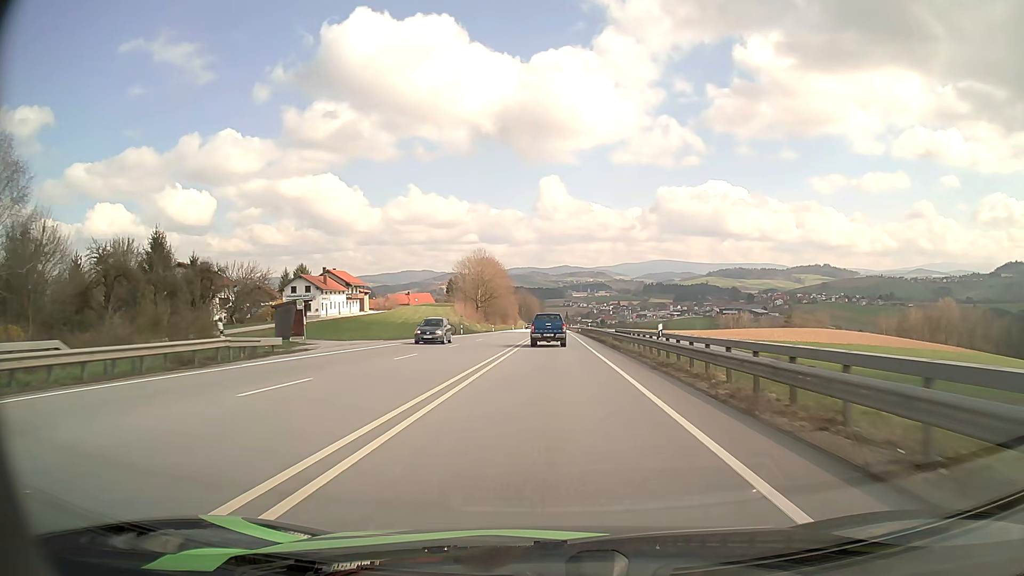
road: primary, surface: asphalt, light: Day
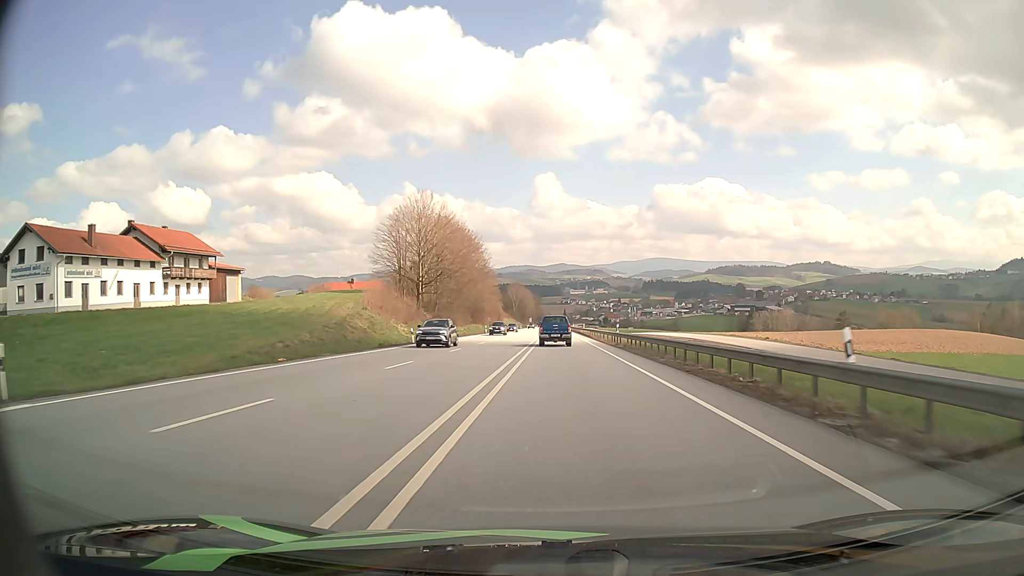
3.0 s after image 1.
(-0.1, +64.2) m; 0°
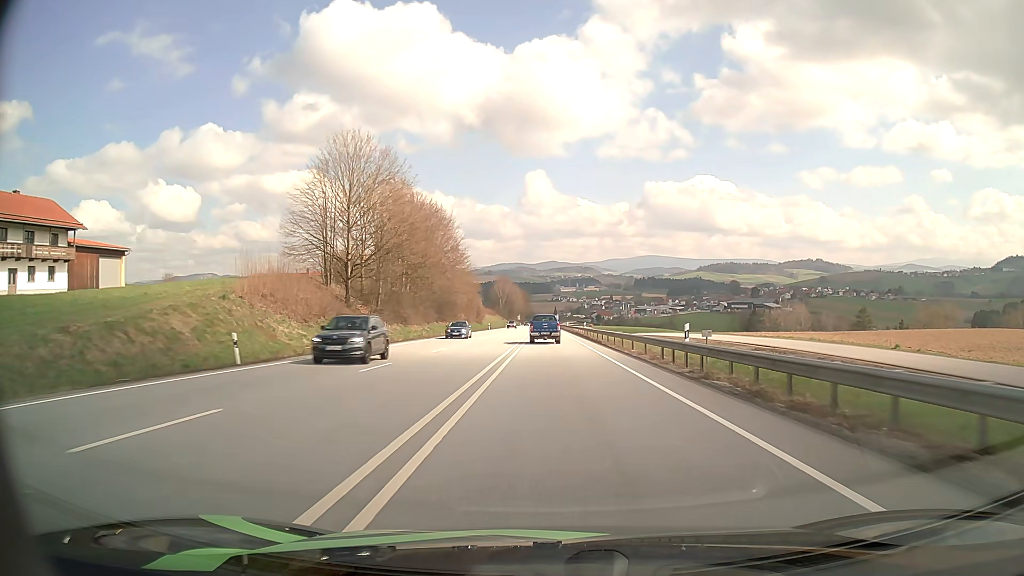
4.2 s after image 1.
(+0.3, +25.7) m; +1°
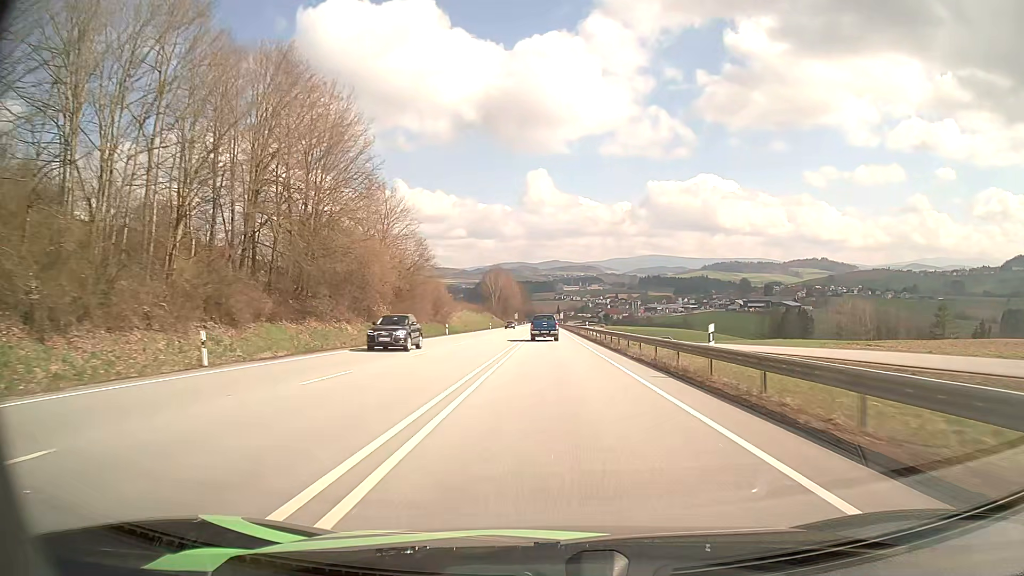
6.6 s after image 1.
(-0.2, +52.3) m; 0°
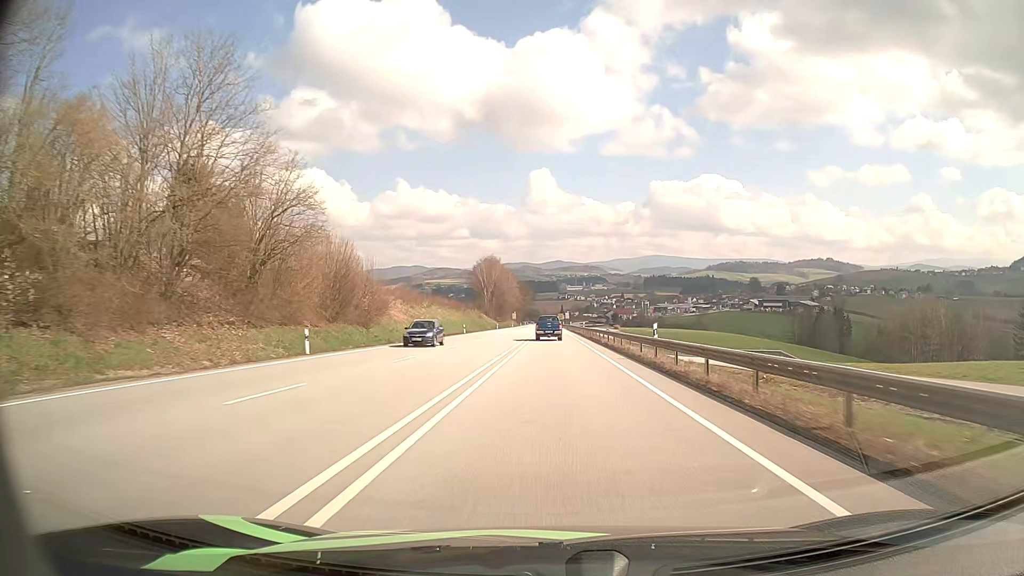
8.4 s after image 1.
(0.0, +40.0) m; 0°
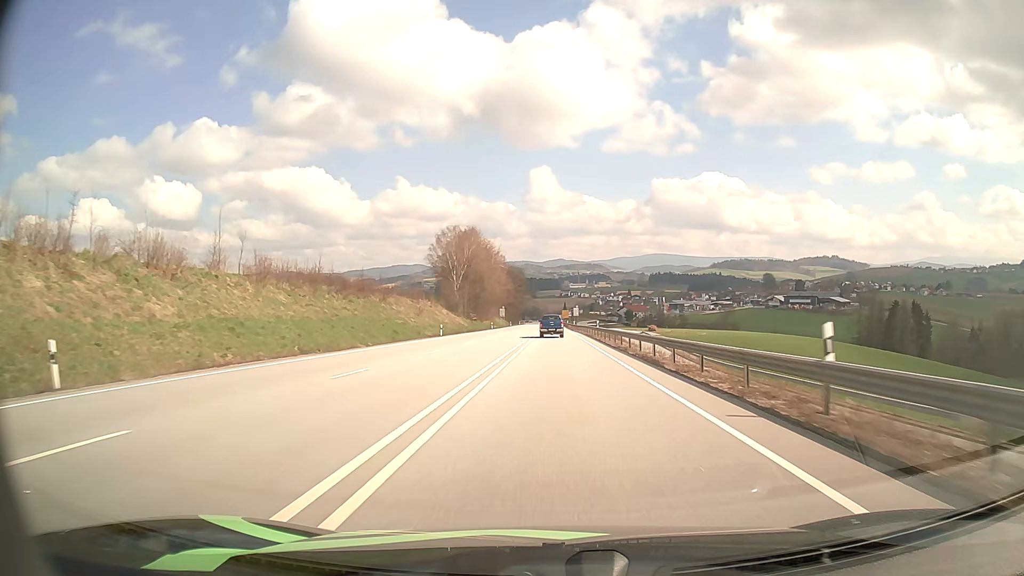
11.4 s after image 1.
(-0.4, +67.2) m; -1°
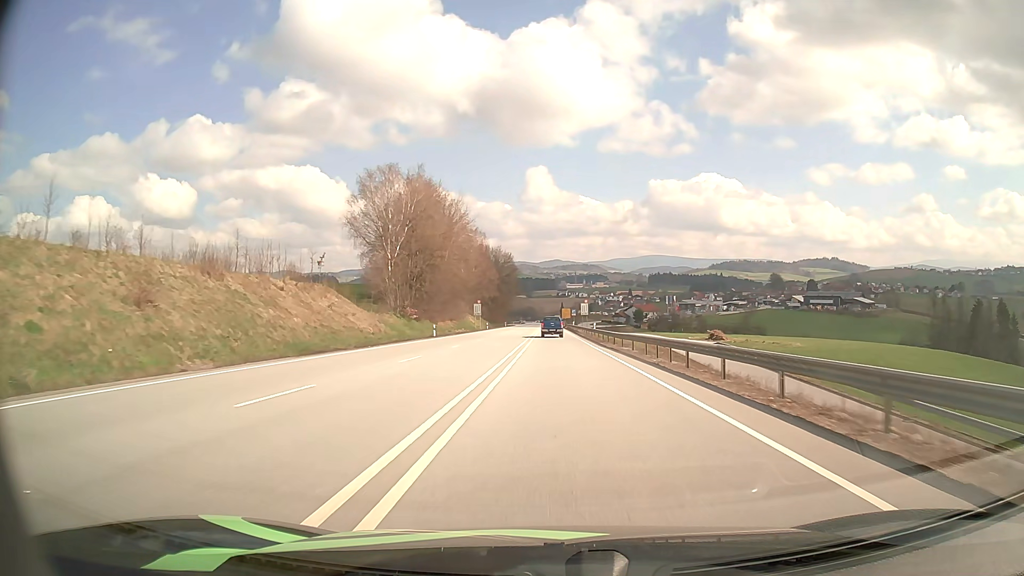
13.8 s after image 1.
(0.0, +53.8) m; 0°
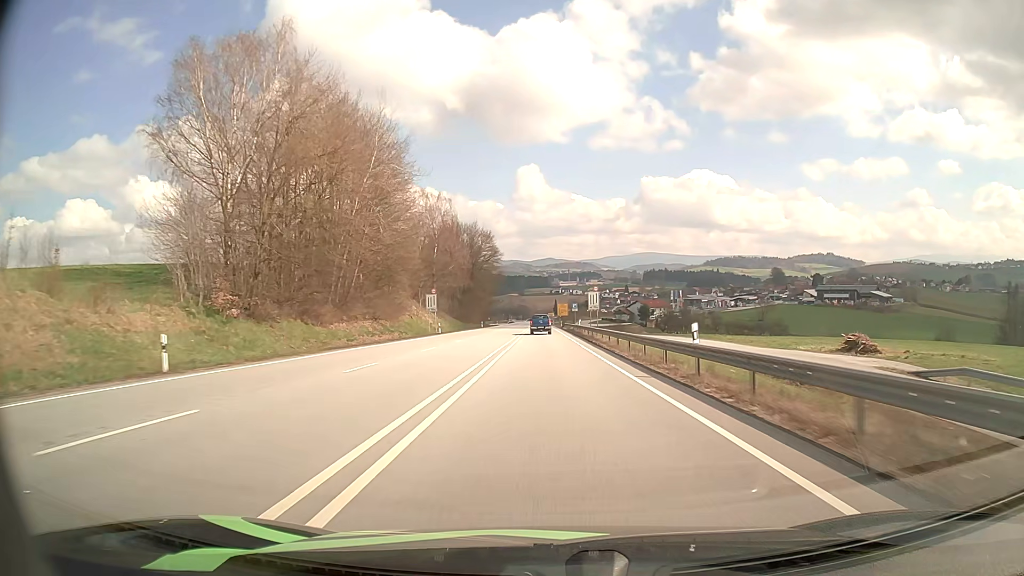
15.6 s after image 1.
(+0.3, +40.7) m; +1°
(0, +10) (0, +20) (0, +30) (0, +40) (-1, +50) (-1, +60) (-1, +70) (-1, +80) (-1, +90) (-1, +100) m
